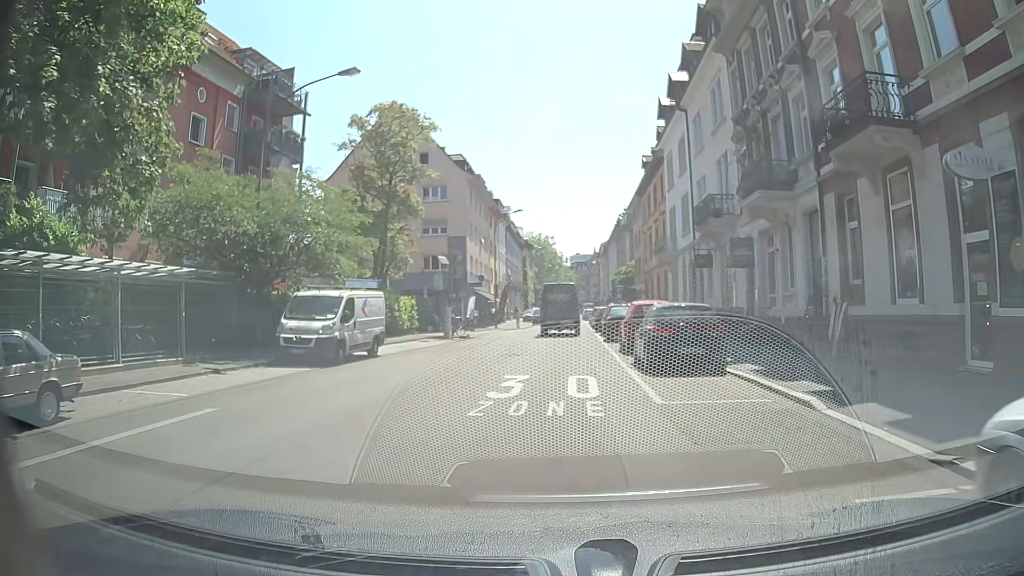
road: residential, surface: asphalt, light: Day
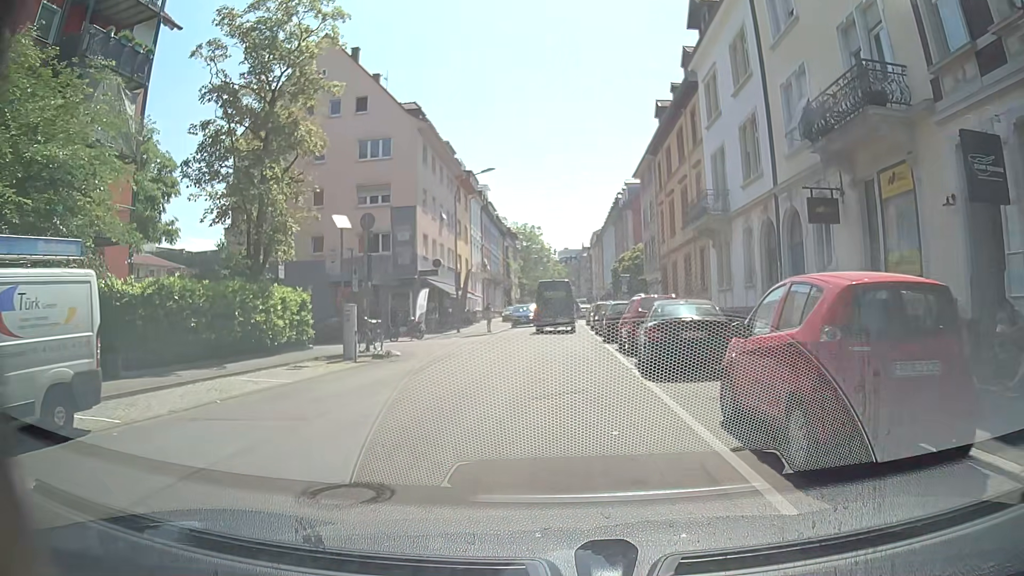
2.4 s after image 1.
(-0.1, +15.1) m; +2°
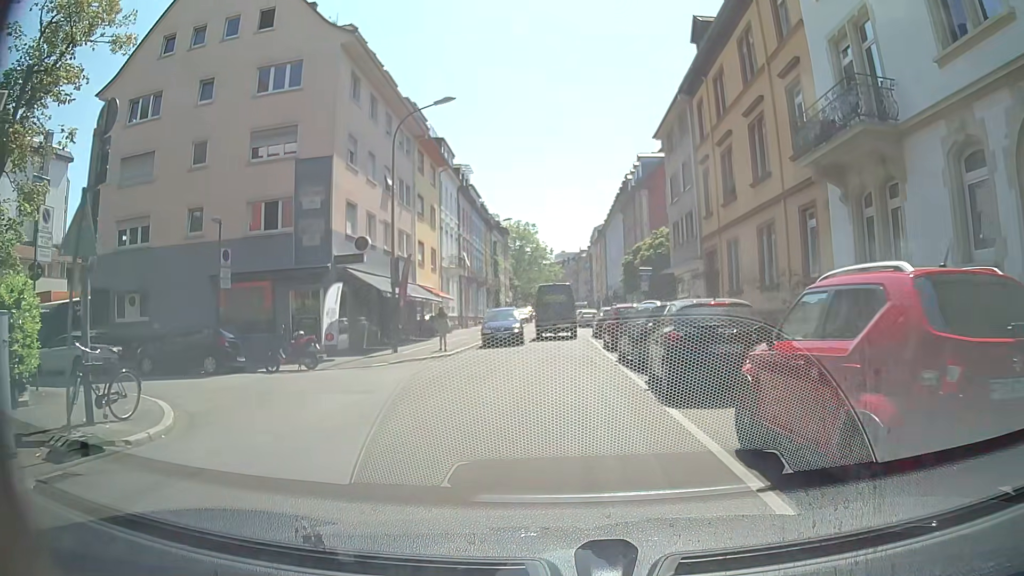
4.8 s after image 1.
(-0.3, +14.1) m; -1°
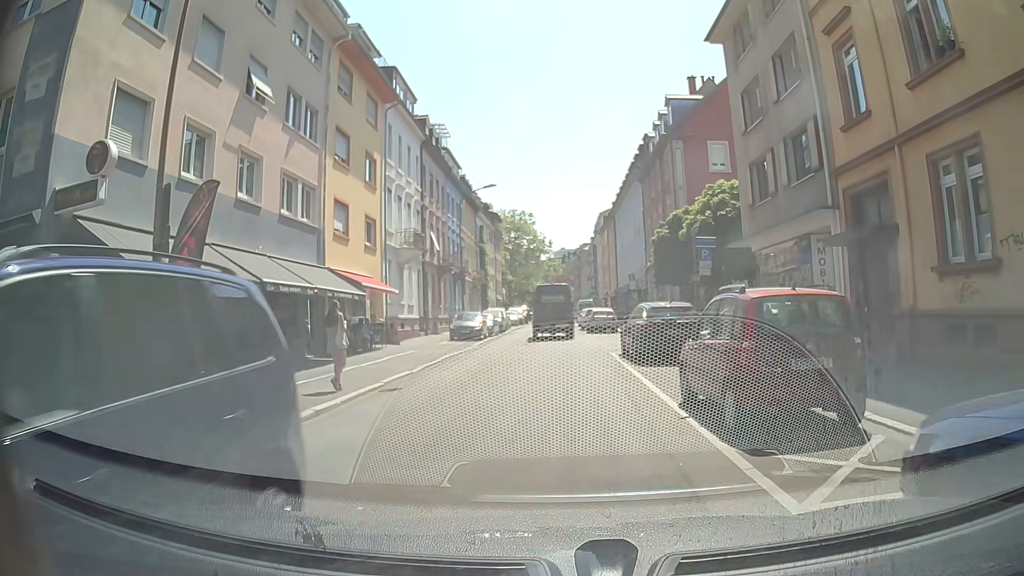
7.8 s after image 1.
(-0.1, +15.1) m; 0°
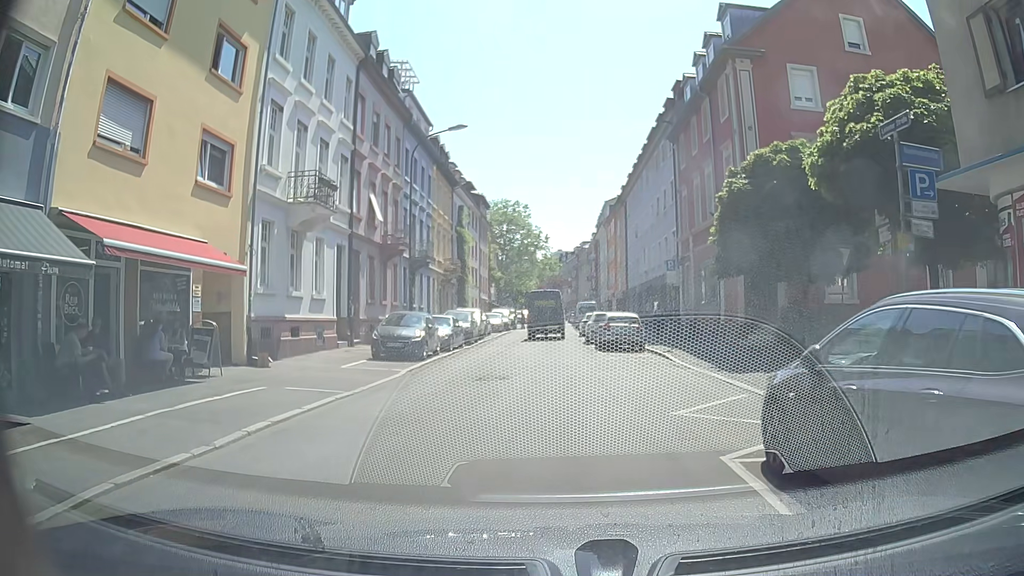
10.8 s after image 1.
(0.0, +14.1) m; 0°
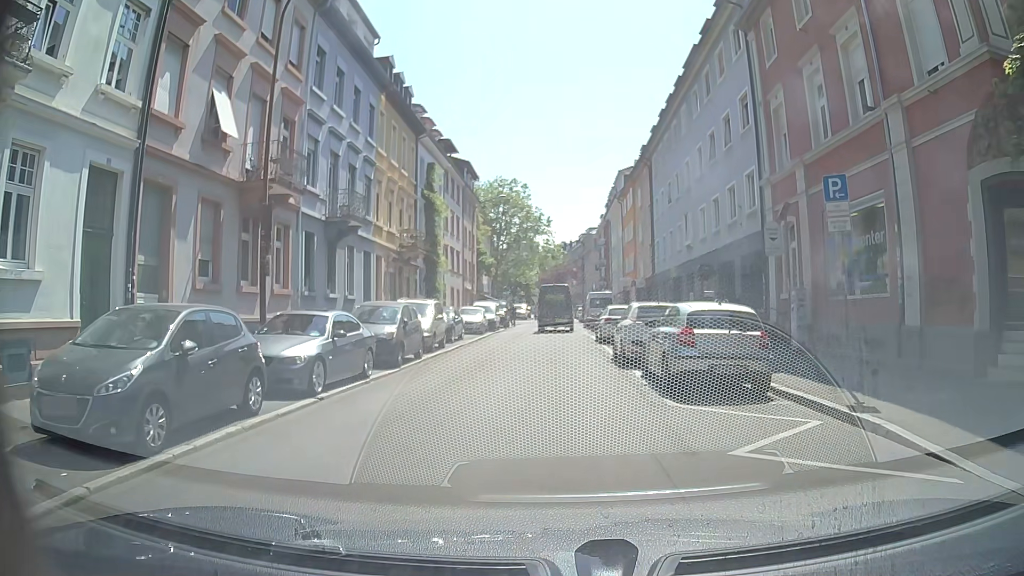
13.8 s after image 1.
(0.0, +14.8) m; 0°
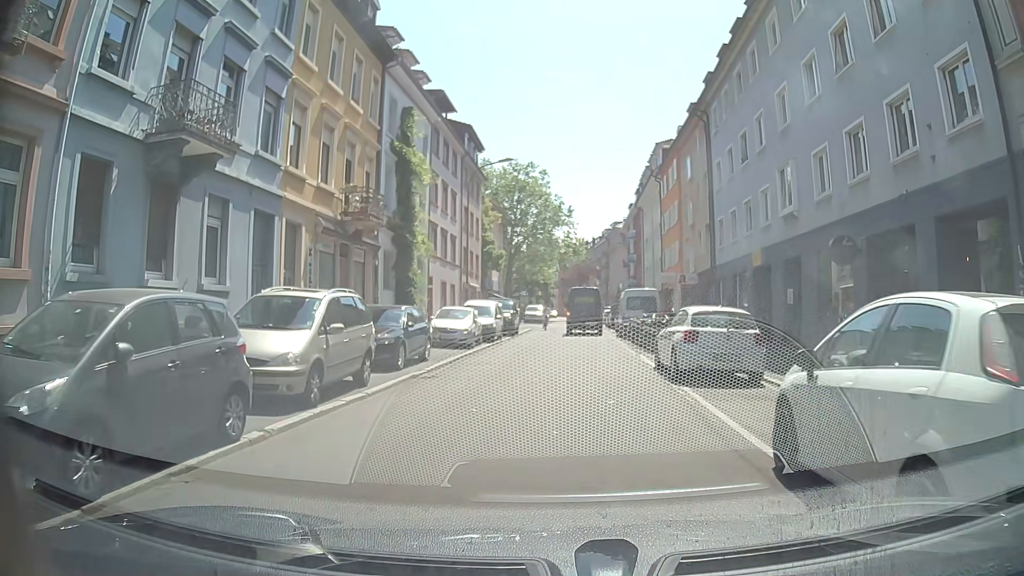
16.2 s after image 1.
(-0.2, +12.3) m; -2°
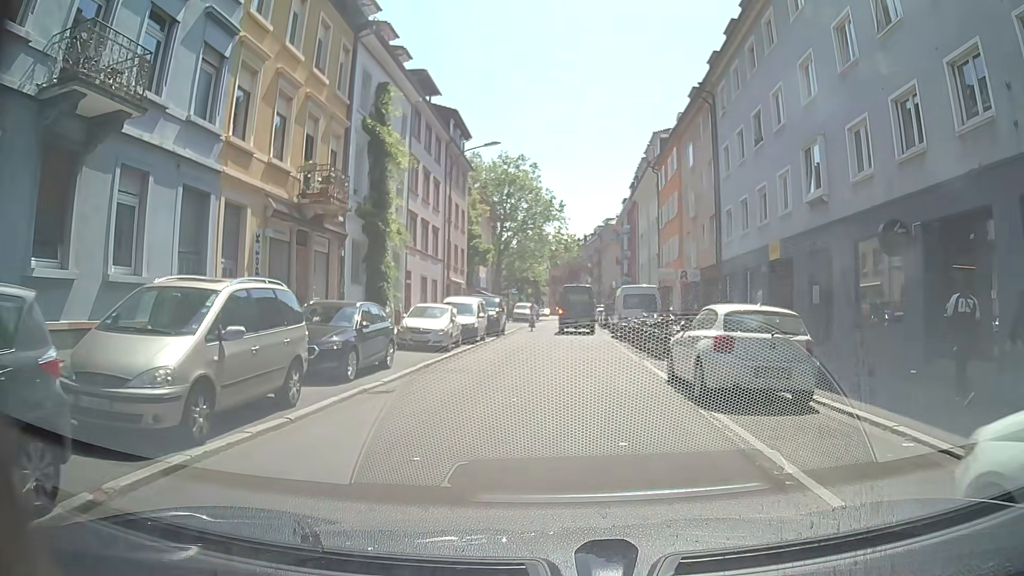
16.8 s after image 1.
(0.0, +3.2) m; +3°
